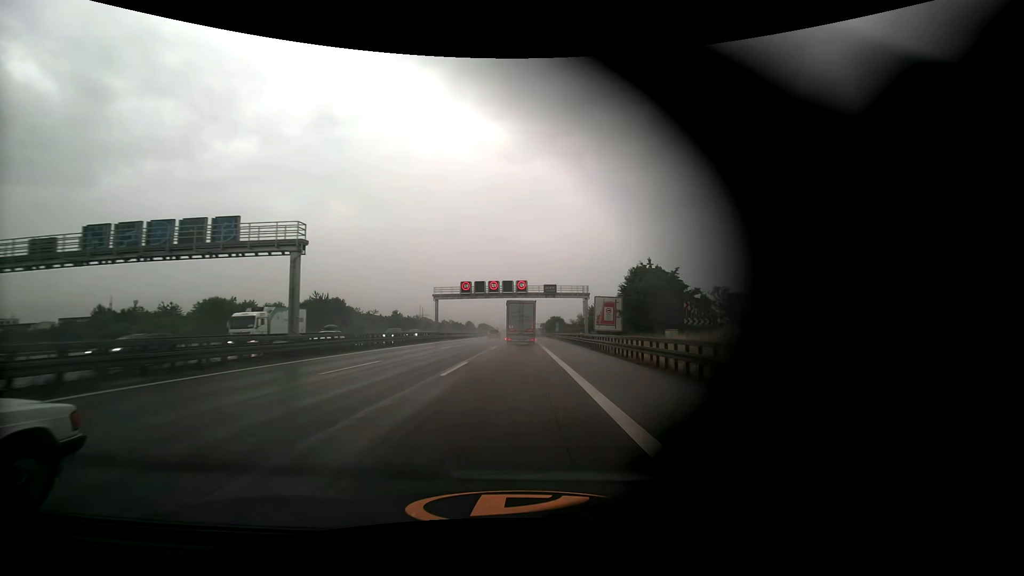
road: motorway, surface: asphalt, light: Day
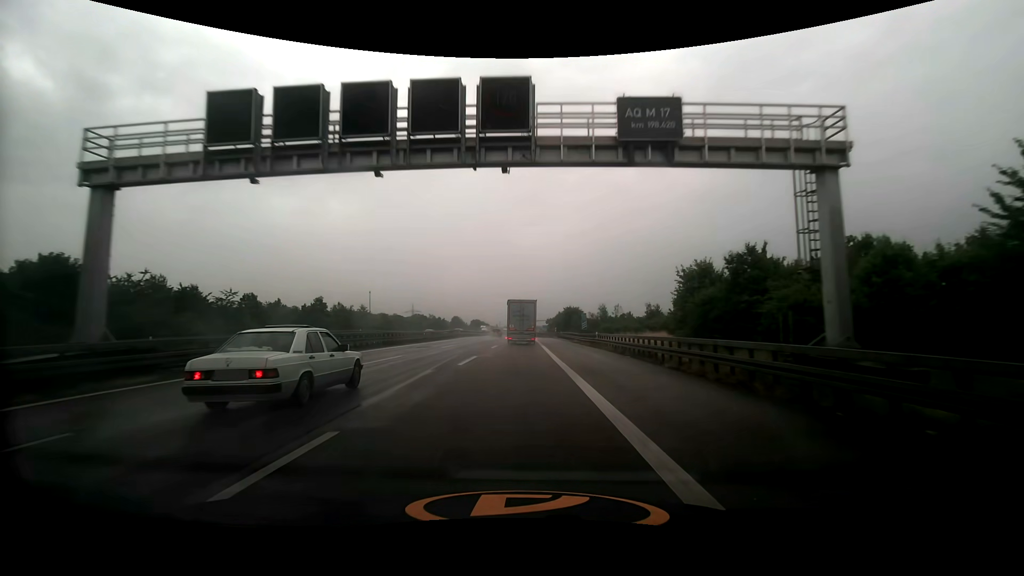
(0.0, +55.3) m; 0°
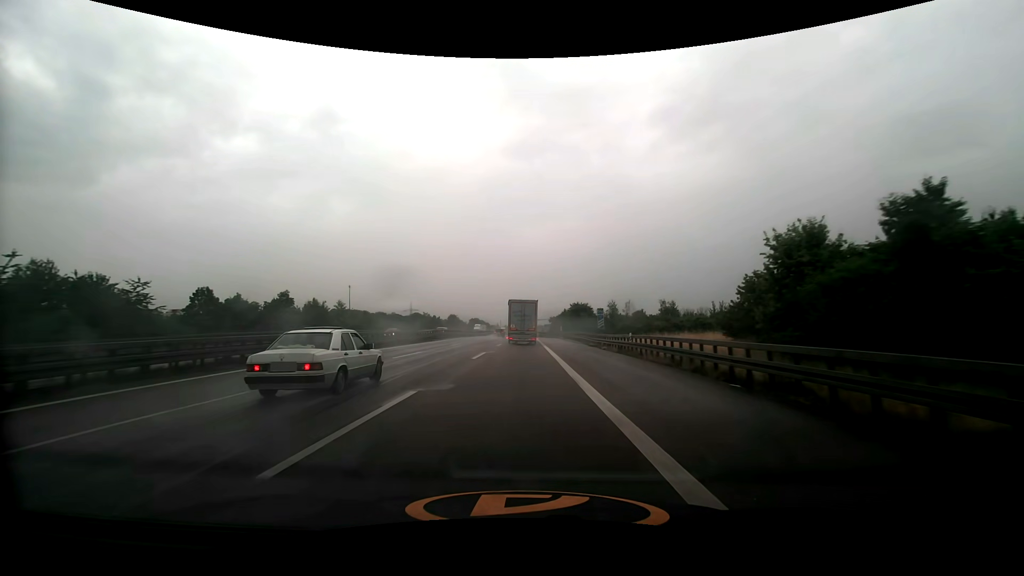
(0.0, +13.9) m; 0°
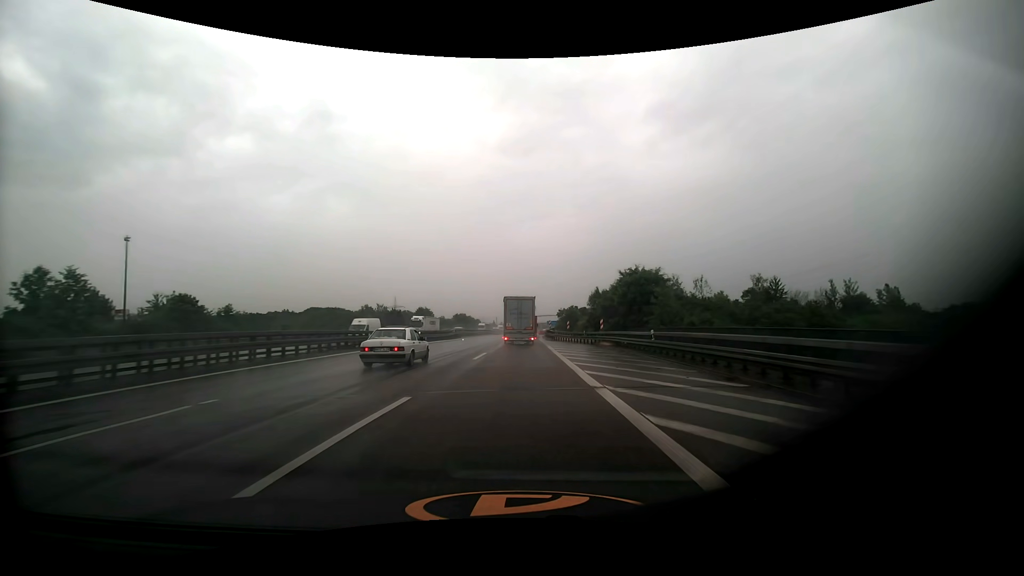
(-0.2, +55.1) m; 0°
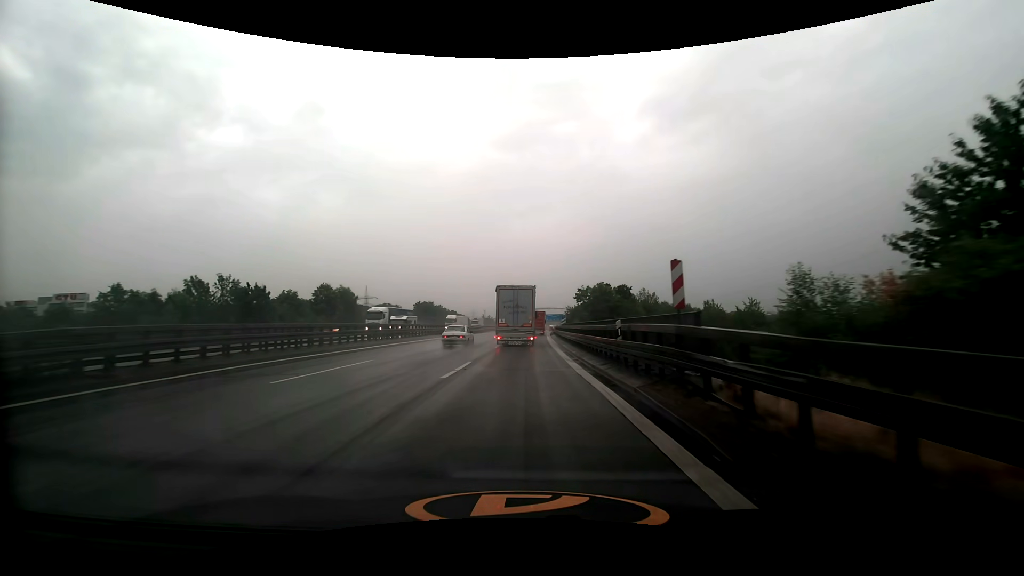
(+0.2, +62.3) m; +1°
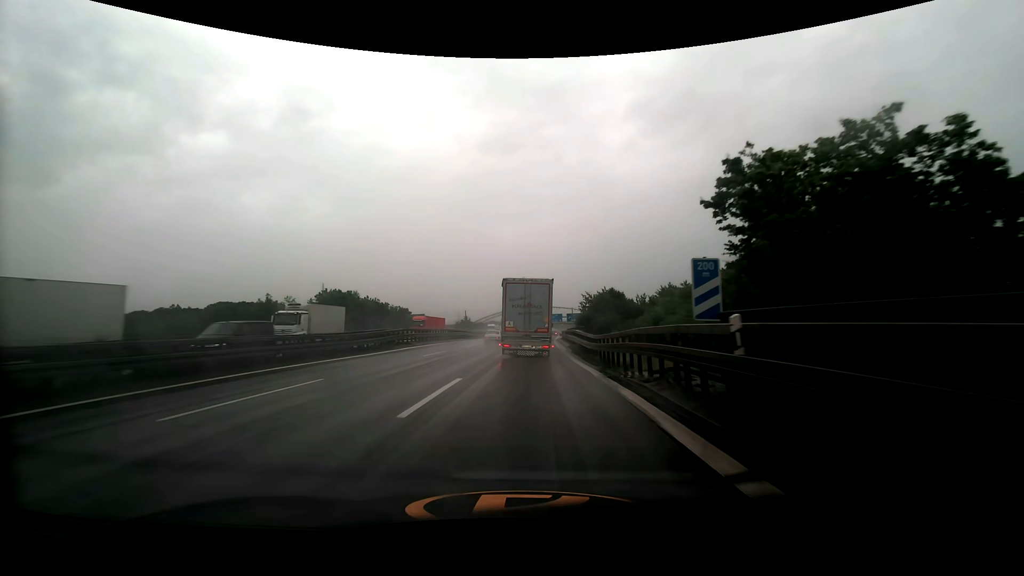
(+0.6, +59.5) m; +1°
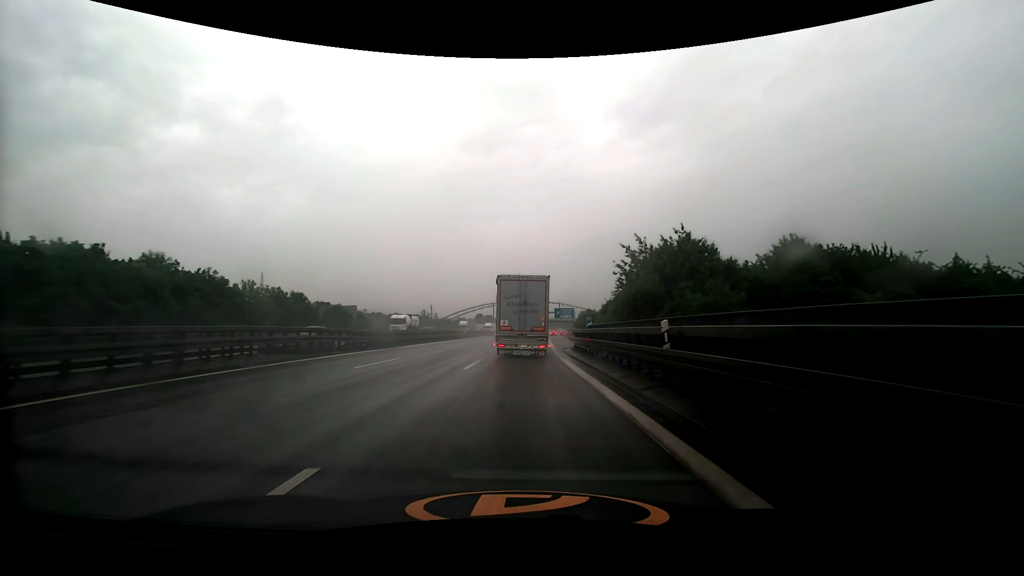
(+1.1, +44.4) m; +2°
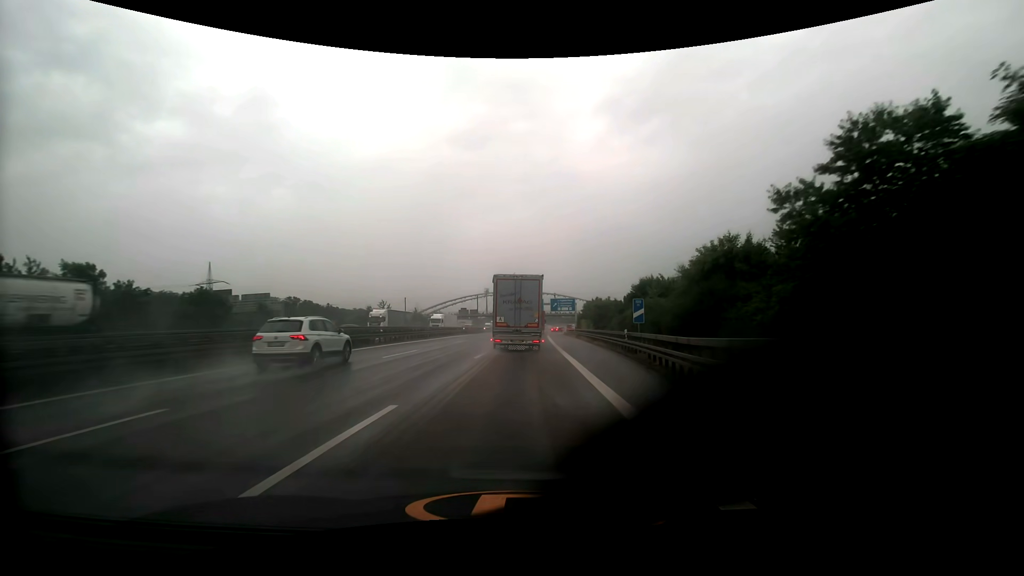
(+0.4, +32.4) m; +1°
(0, +10) (0, +20) (0, +30) (0, +40) (+1, +50) (+1, +60) (+1, +70) (+2, +80) (+2, +90) (+2, +100) m
